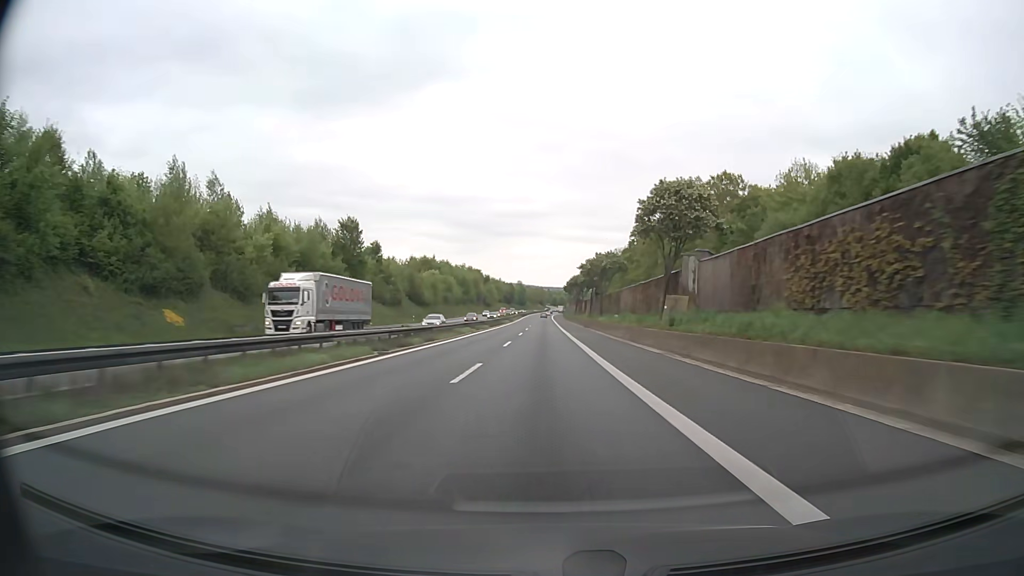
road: motorway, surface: asphalt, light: Day
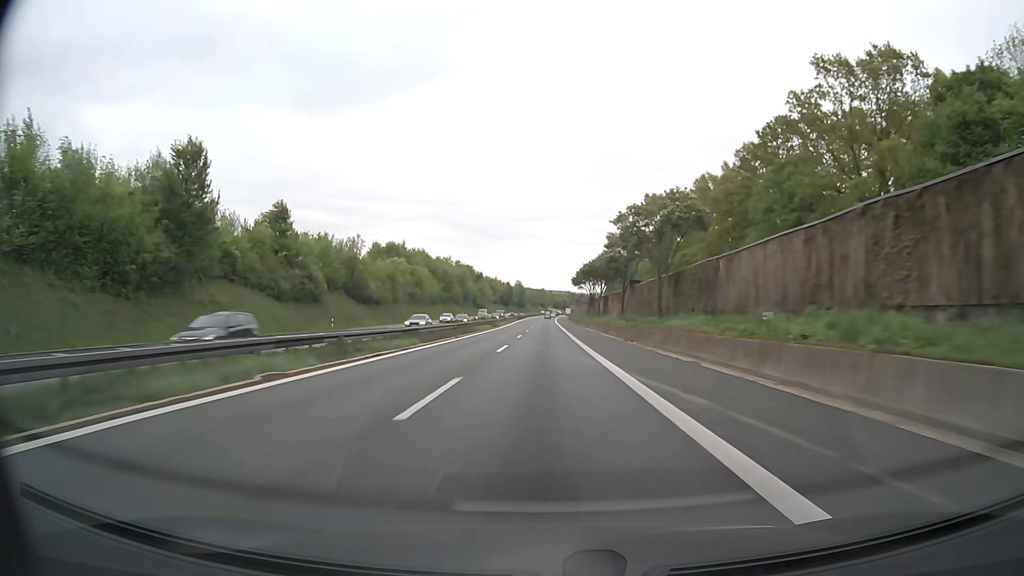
(+0.1, +41.2) m; 0°
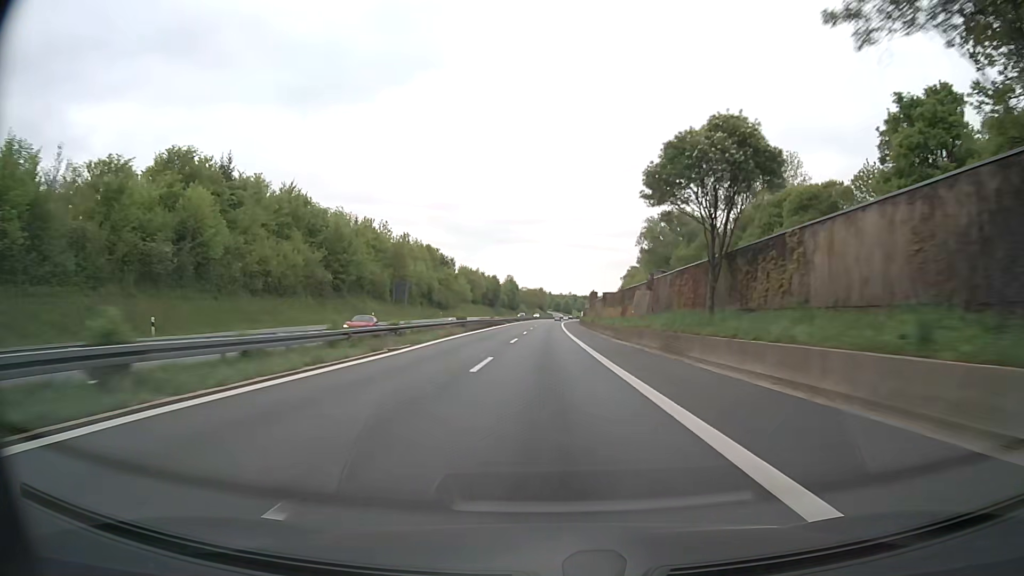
(+0.1, +82.4) m; 0°
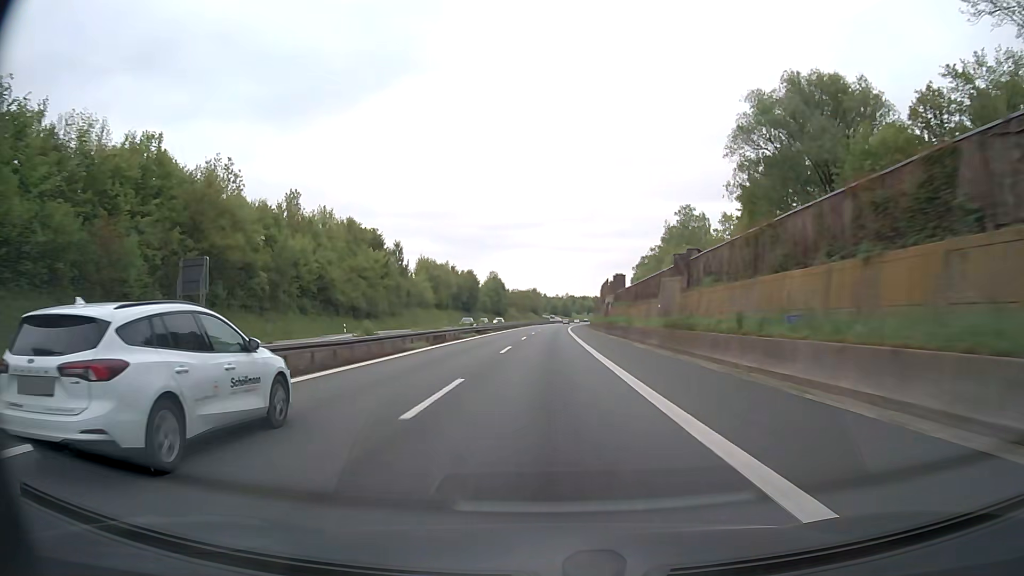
(+0.3, +61.7) m; 0°
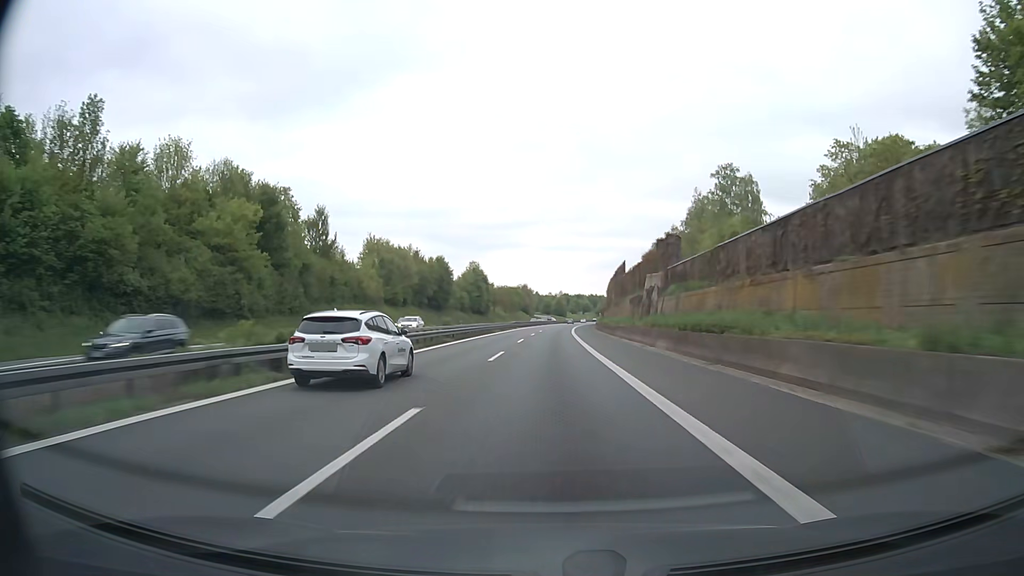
(+0.2, +41.1) m; 0°
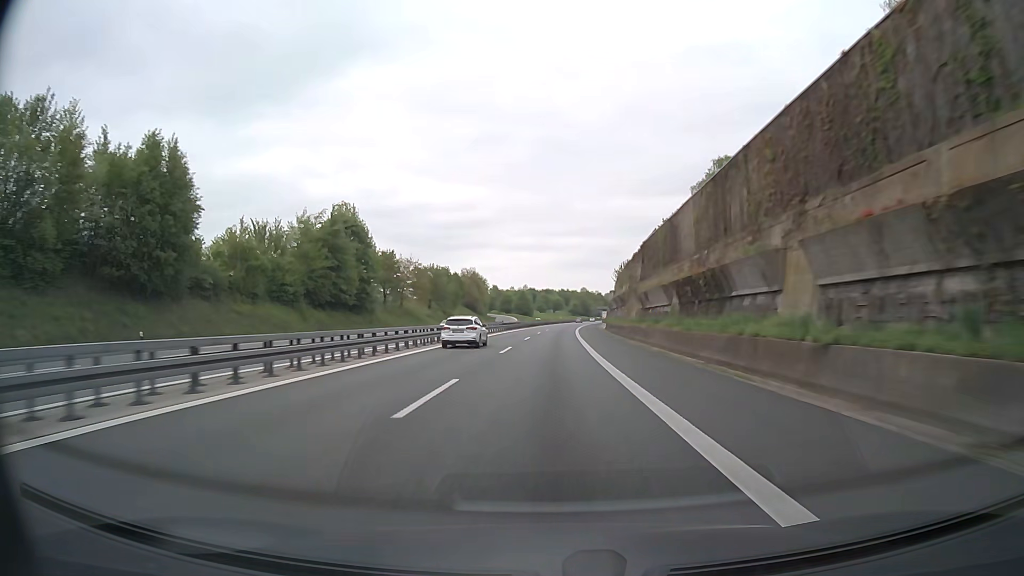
(+2.4, +102.9) m; +3°
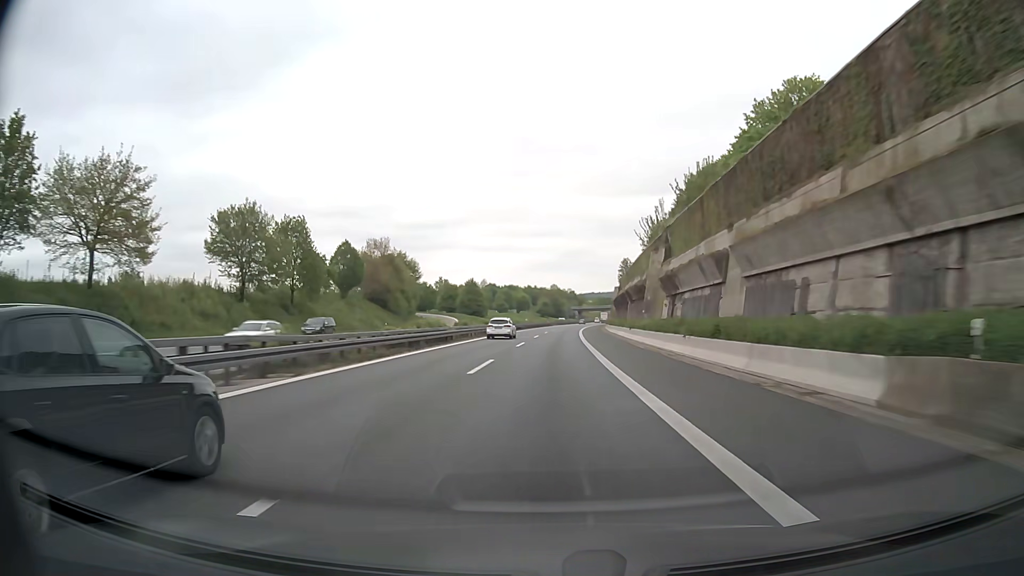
(+1.9, +82.4) m; +3°
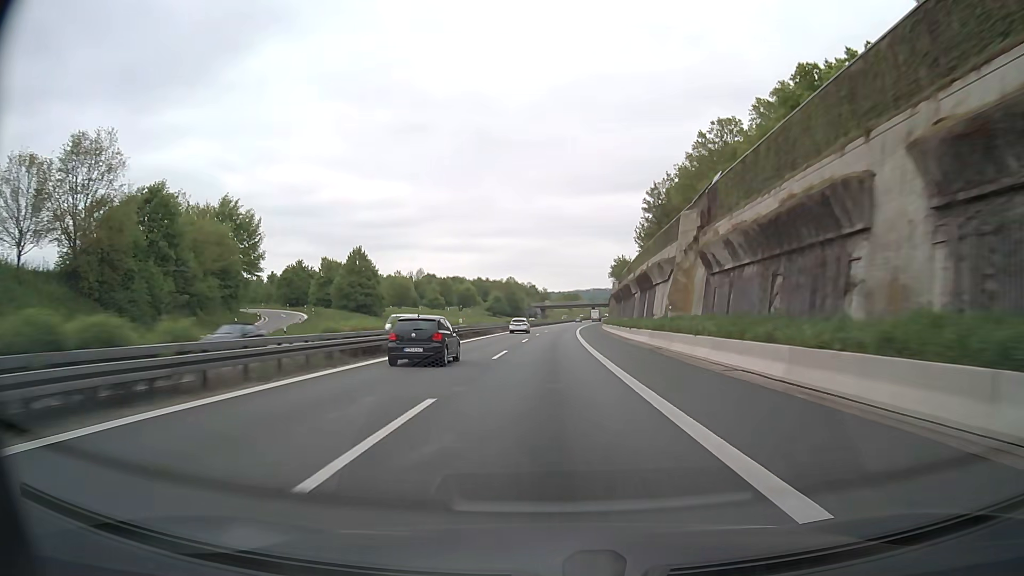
(+2.6, +82.4) m; +4°
(0, +10) (0, +20) (0, +30) (0, +40) (+1, +50) (+1, +60) (+1, +70) (+2, +80) (+2, +90) (+3, +100) m
